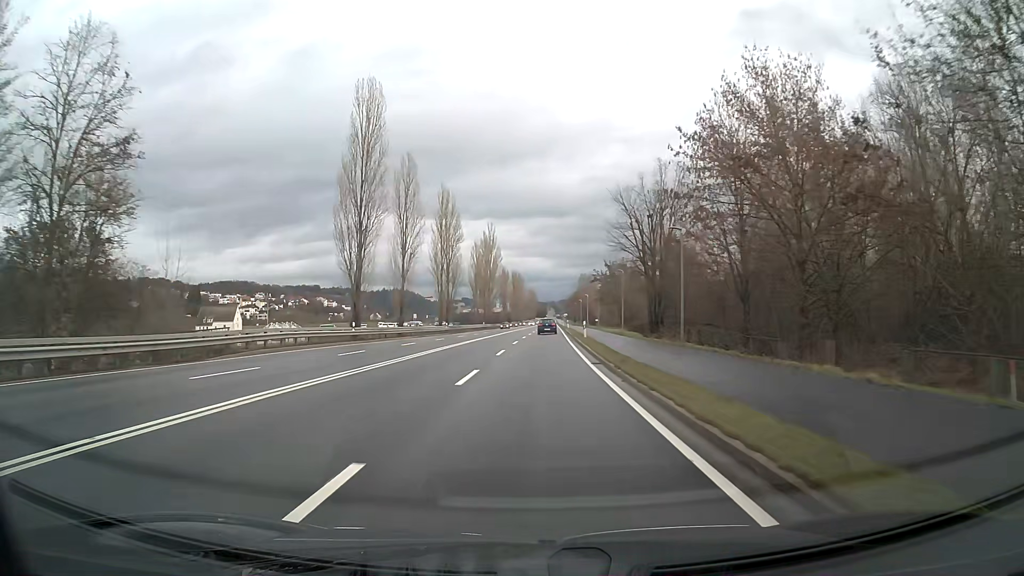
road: primary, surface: asphalt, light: Day
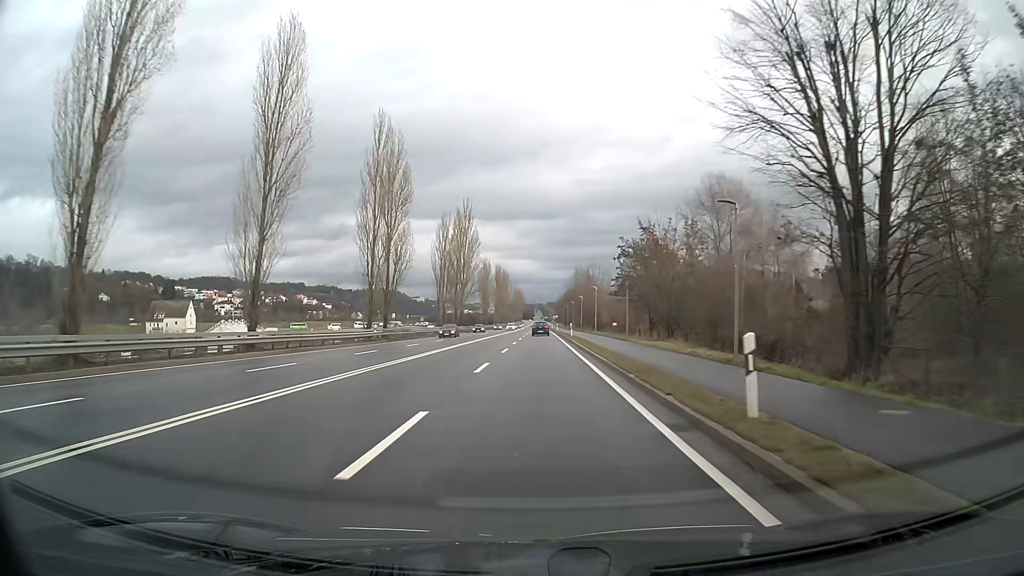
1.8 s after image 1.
(+0.3, +32.3) m; +1°
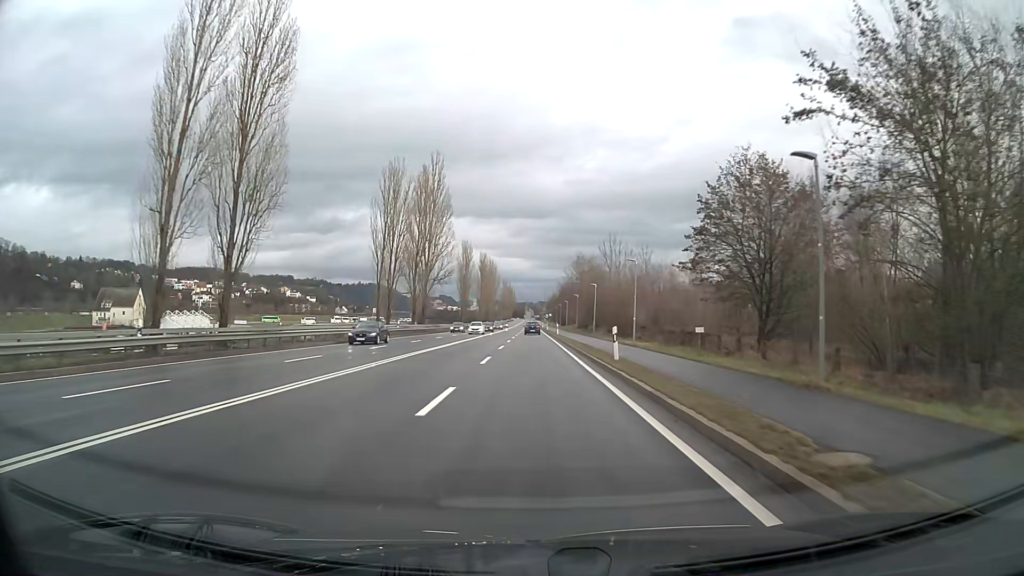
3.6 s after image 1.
(+0.2, +32.2) m; +1°
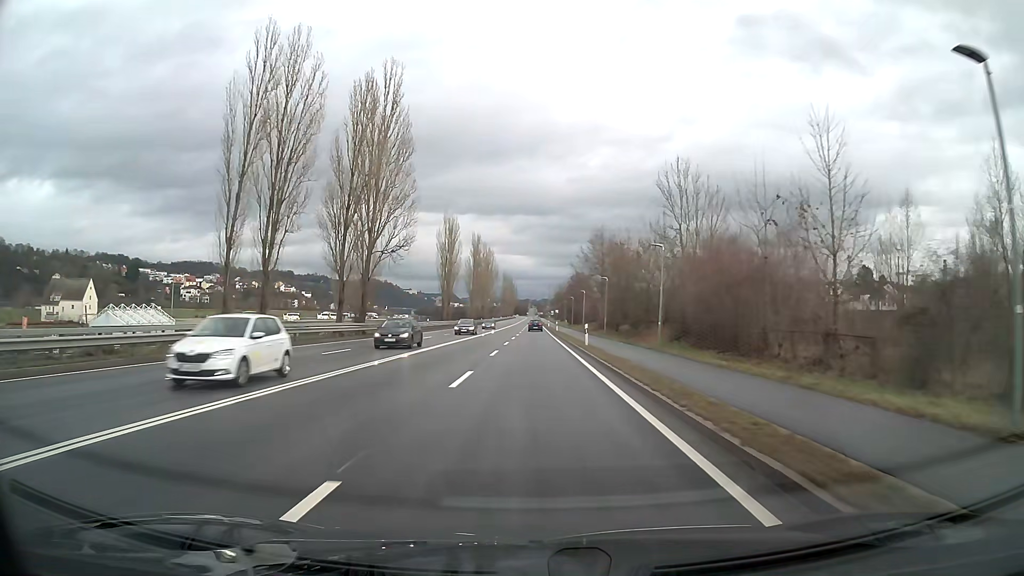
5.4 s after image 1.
(0.0, +32.3) m; 0°
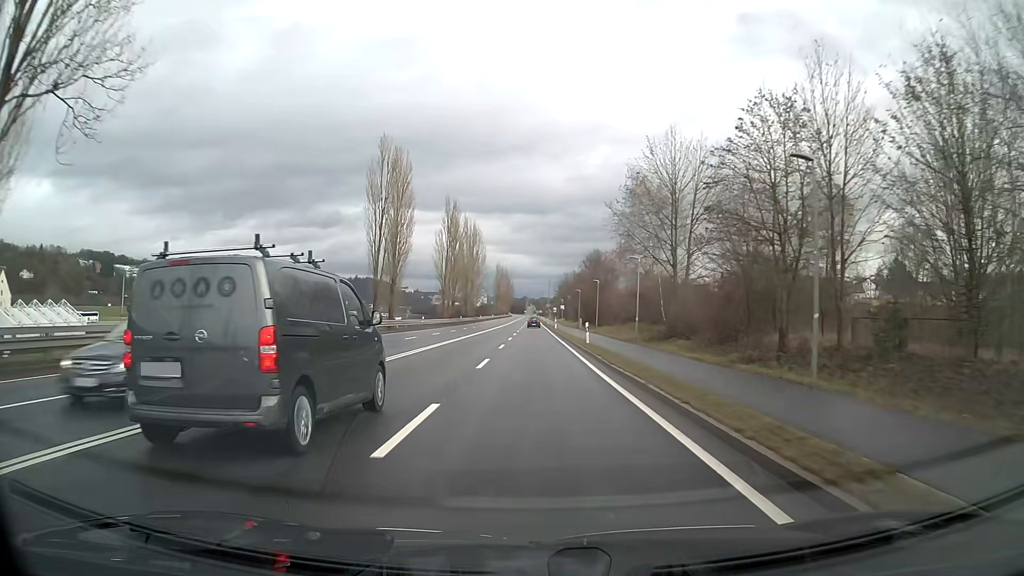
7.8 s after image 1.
(0.0, +43.1) m; 0°
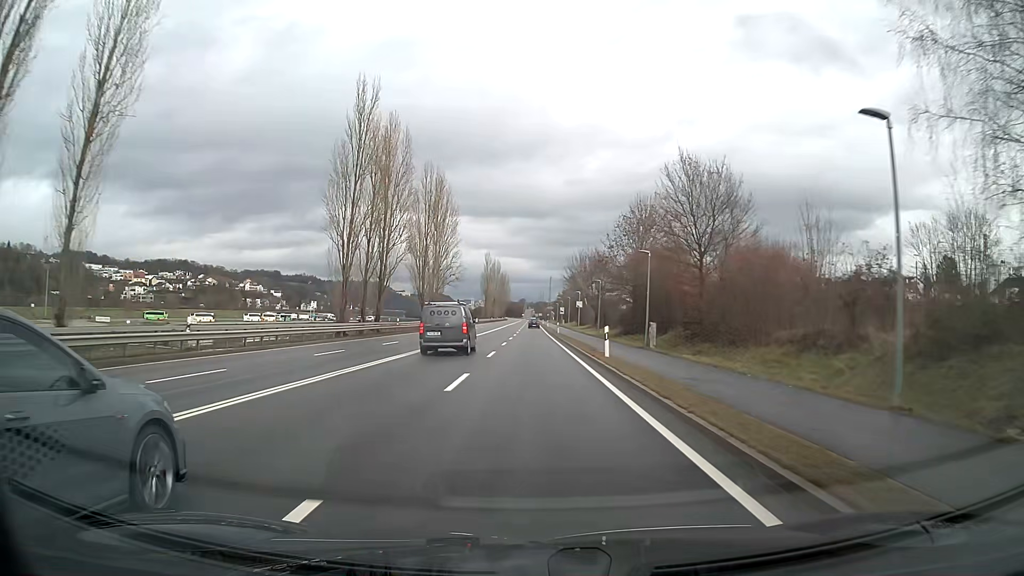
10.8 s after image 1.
(+0.1, +54.0) m; 0°
(0, +10) (0, +20) (0, +30) (0, +40) (0, +50) (0, +60) (0, +70) (0, +80) (0, +90) (0, +100) m
